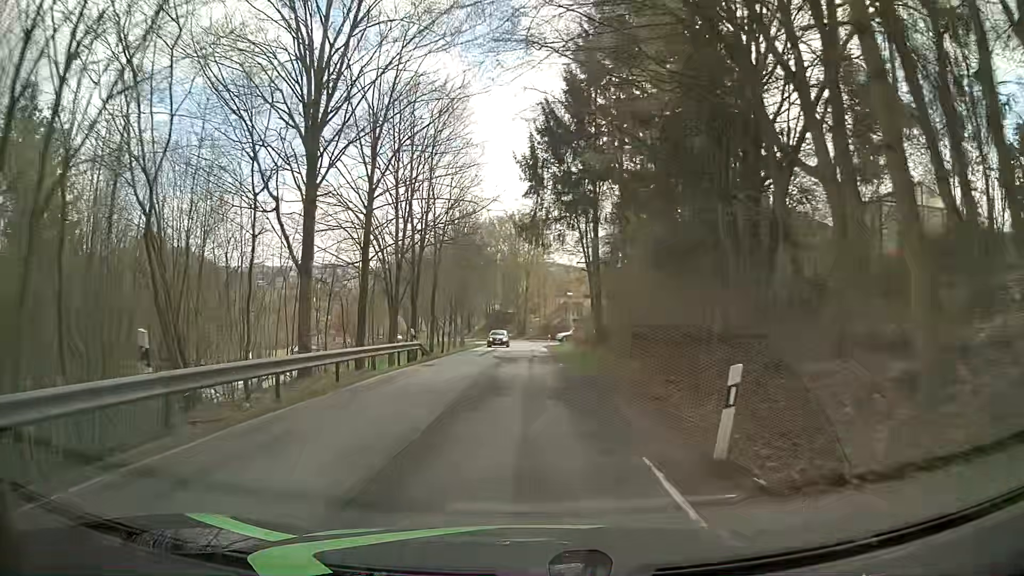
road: tertiary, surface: asphalt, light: Day
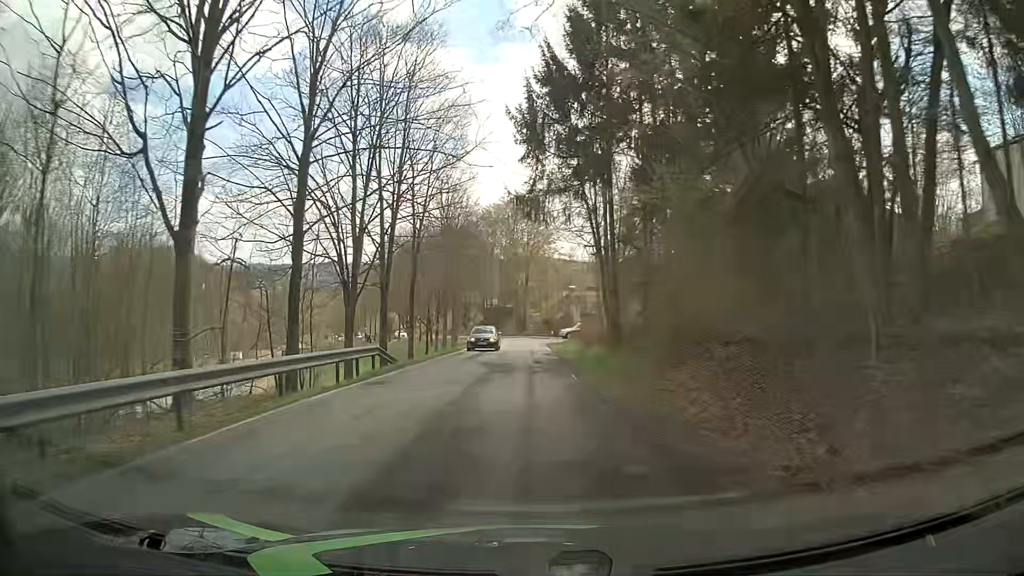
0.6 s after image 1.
(0.0, +7.8) m; -1°
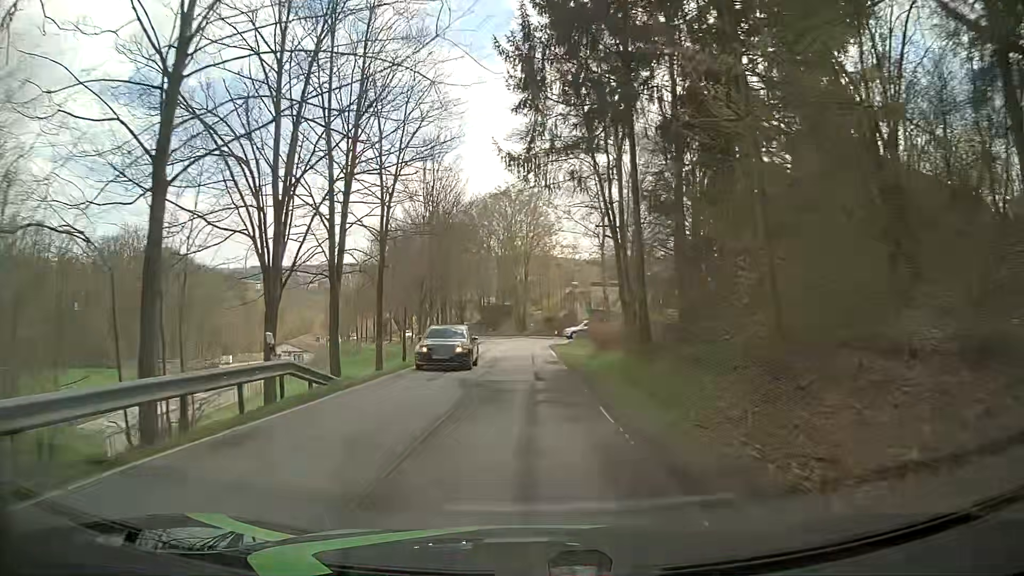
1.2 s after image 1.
(+0.1, +7.8) m; 0°
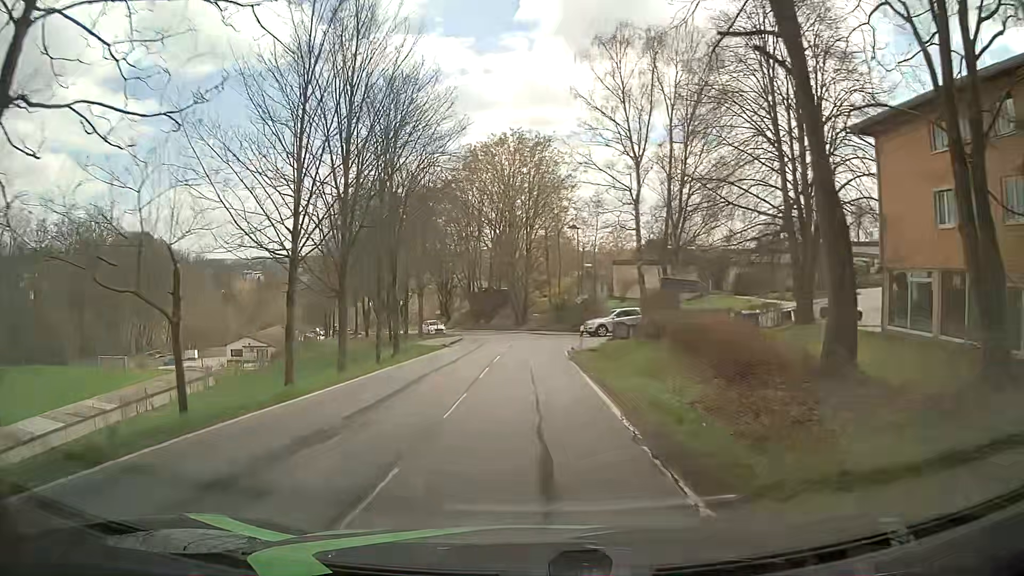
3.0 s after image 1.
(-0.1, +23.1) m; 0°
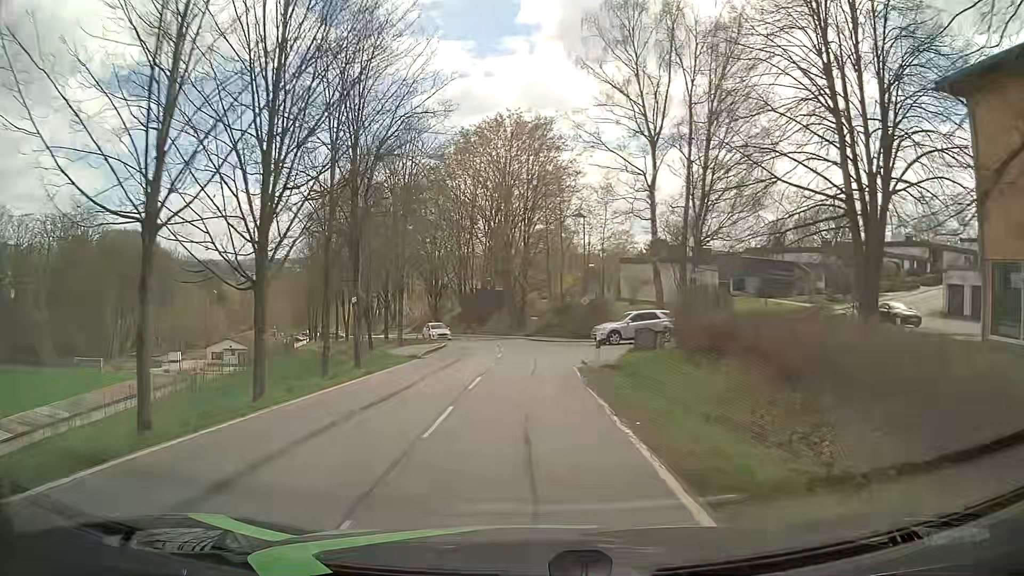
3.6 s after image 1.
(0.0, +7.7) m; 0°
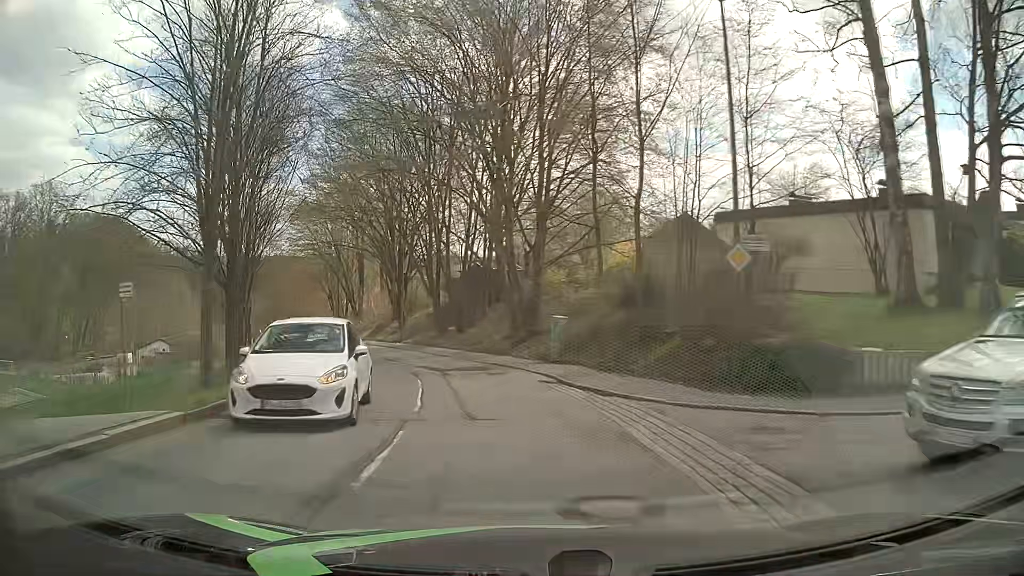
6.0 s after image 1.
(-0.2, +30.8) m; -2°
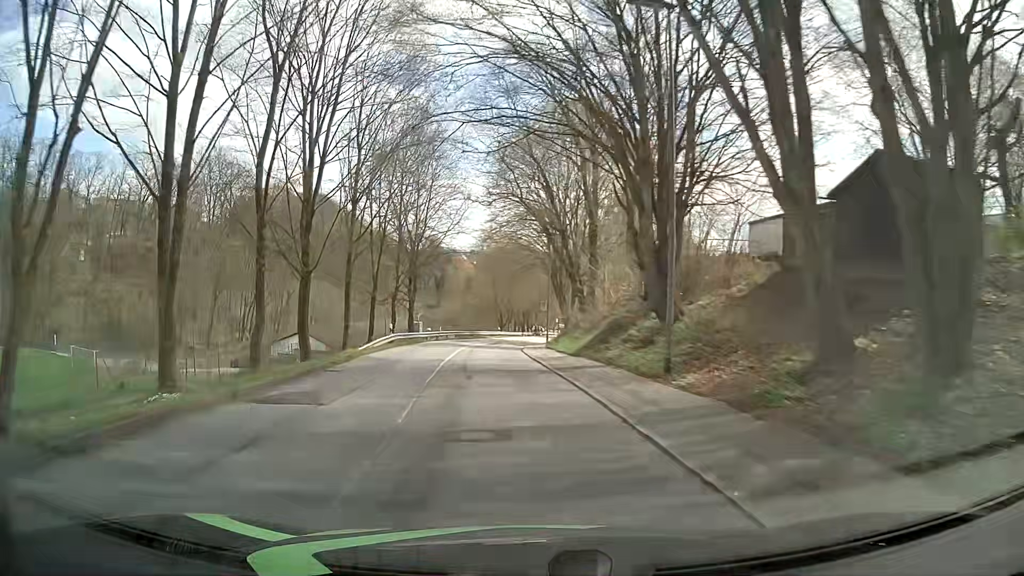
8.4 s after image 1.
(-5.5, +29.8) m; -21°
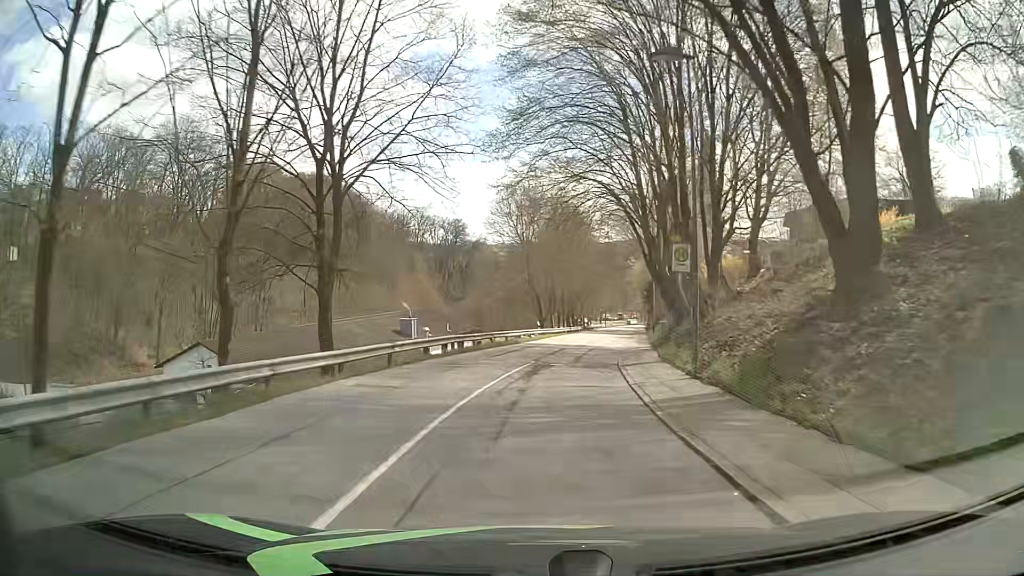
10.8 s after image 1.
(-2.0, +30.6) m; -3°
(0, +10) (+1, +20) (+2, +30) (+3, +40) (+5, +50) (+7, +60) (+8, +69) (+10, +79) (+11, +89) (+13, +99) m
